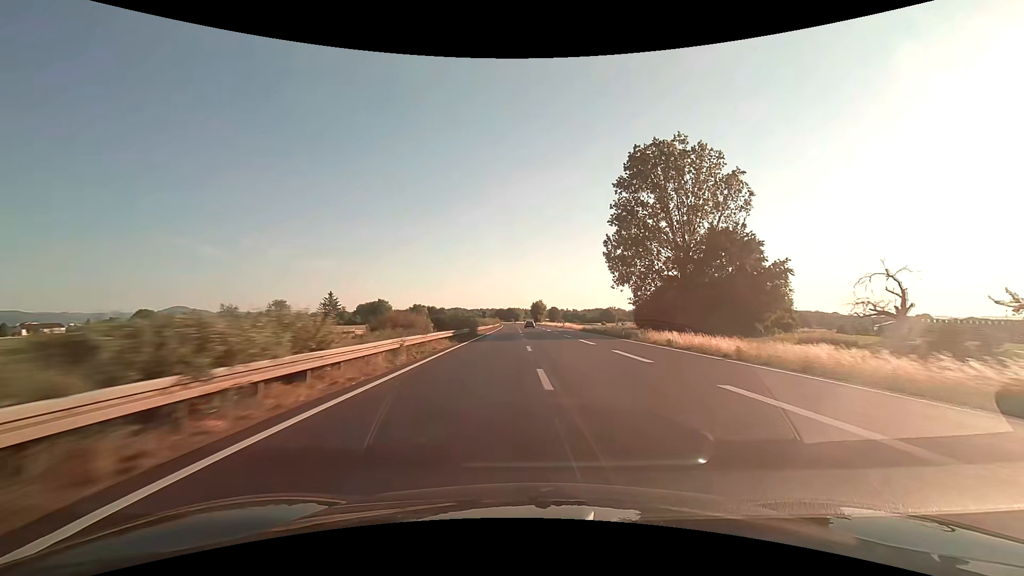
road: trunk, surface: asphalt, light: Day
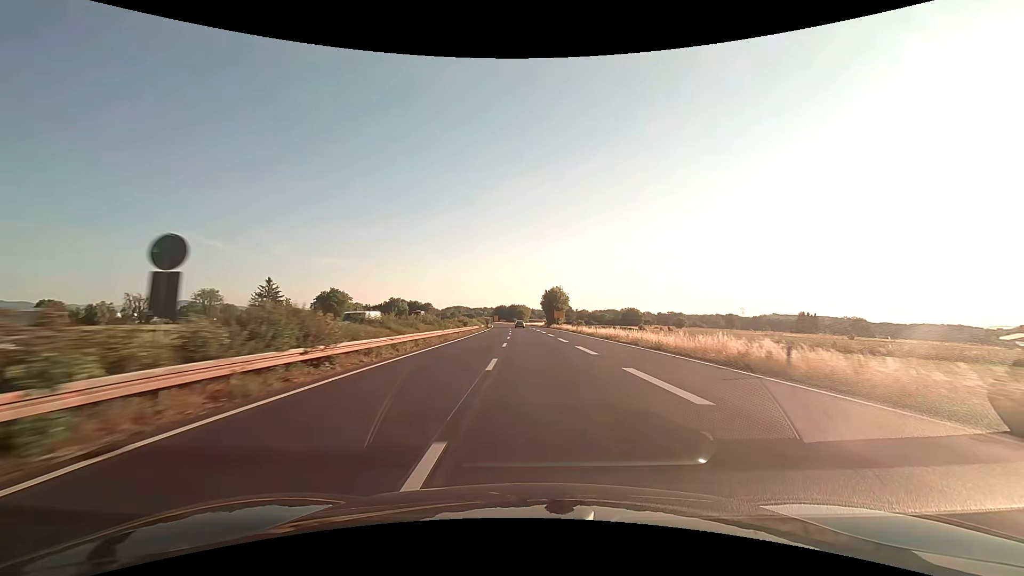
(-0.4, +80.7) m; -1°
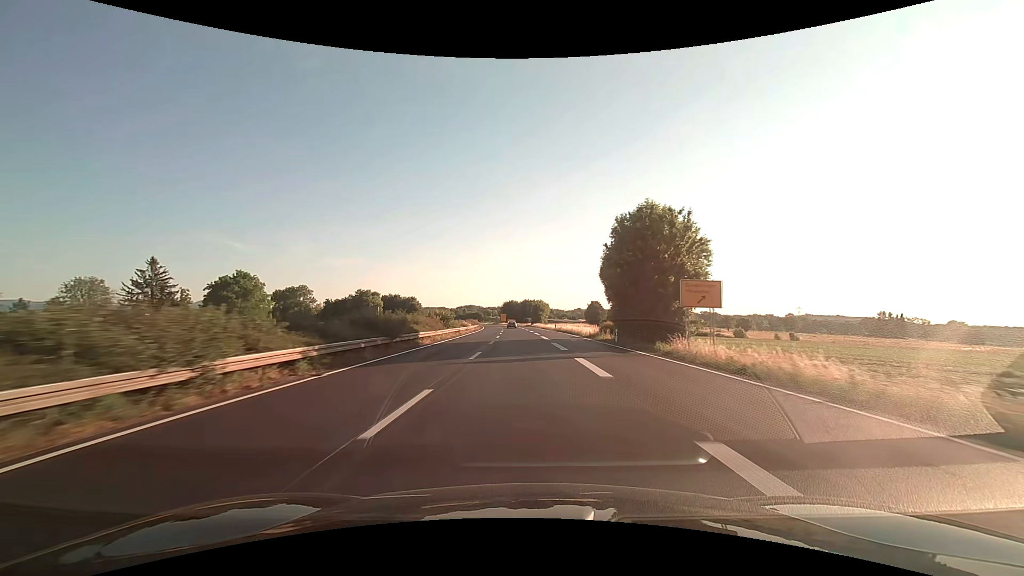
(-0.8, +80.4) m; -2°
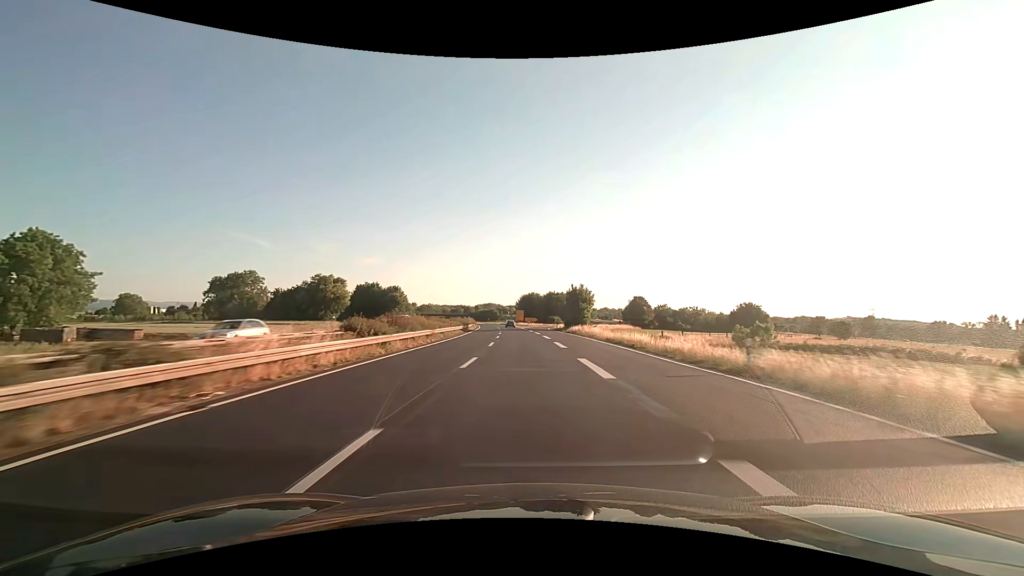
(-1.5, +64.3) m; -3°
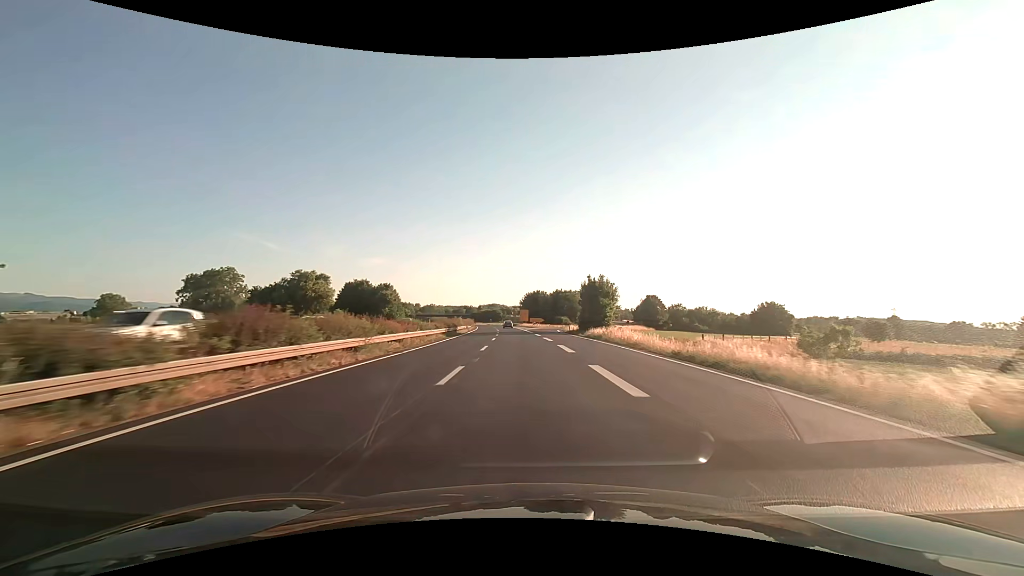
(-0.1, +16.1) m; -1°
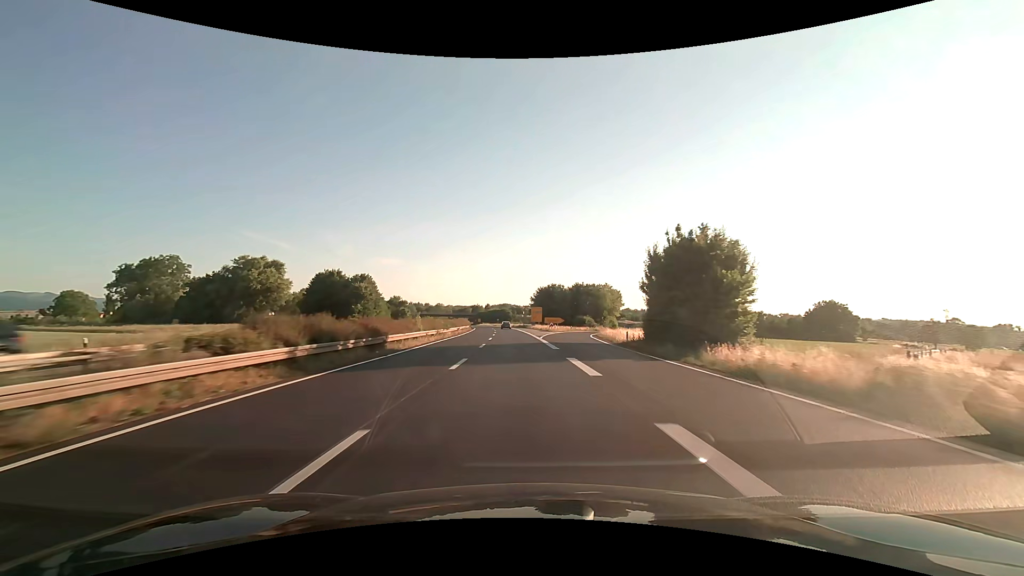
(-0.3, +32.3) m; -1°
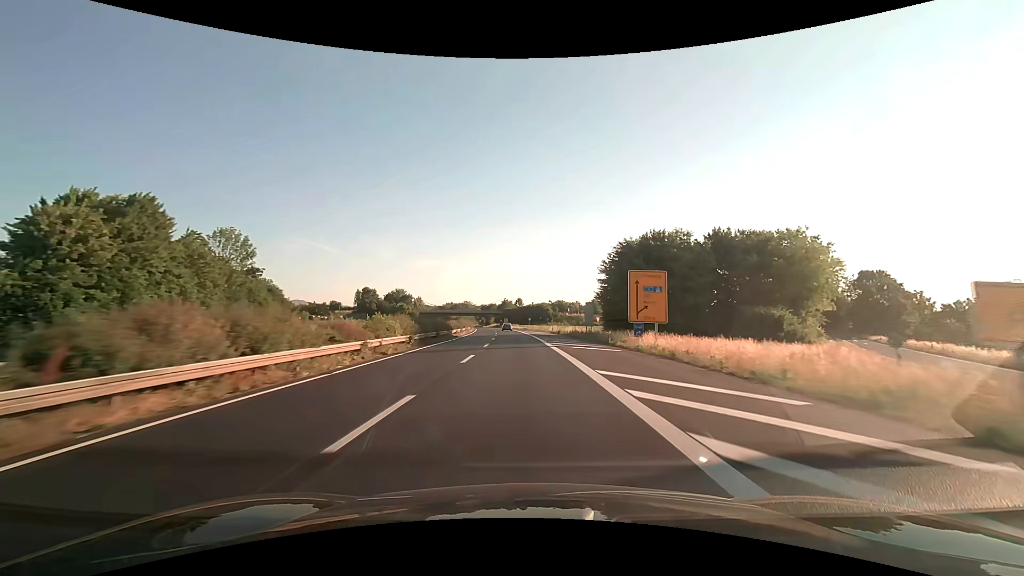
(-3.2, +81.1) m; -4°
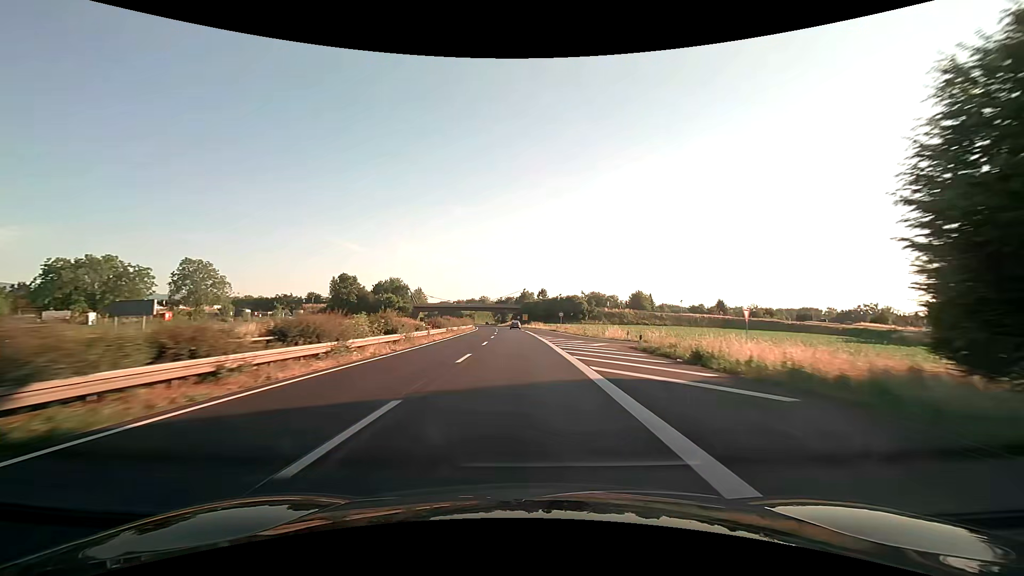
(-1.0, +48.9) m; -3°
(0, +10) (0, +20) (0, +30) (-1, +40) (-1, +50) (-2, +60) (-2, +70) (-3, +80) (-4, +90) (-5, +100) m
